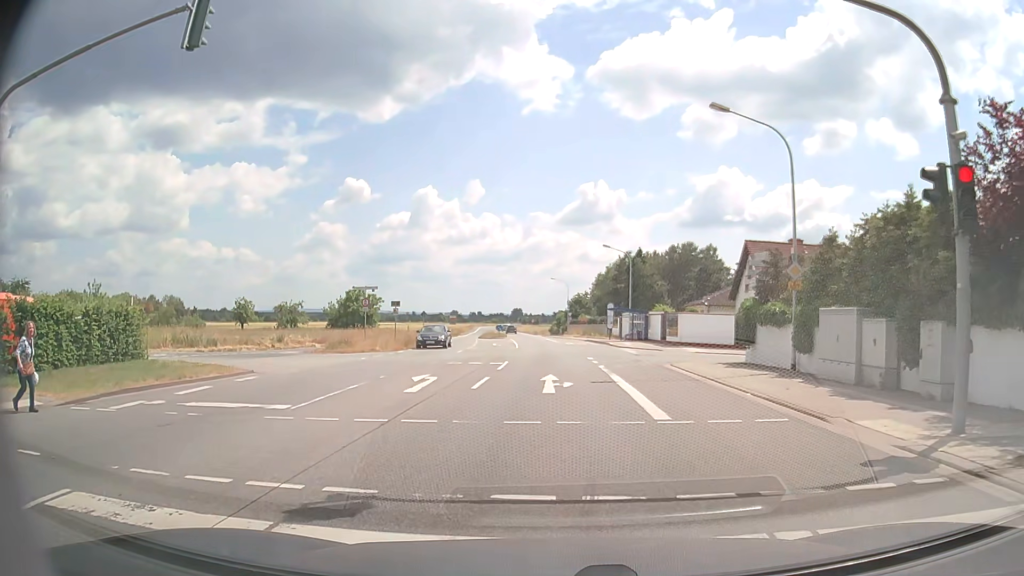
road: primary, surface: asphalt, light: Day
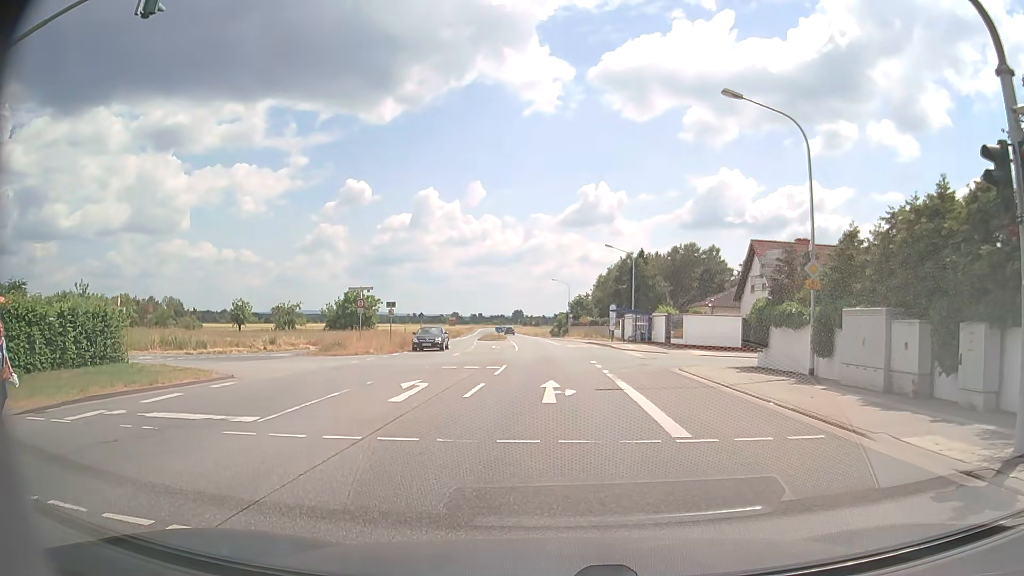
(0.0, +1.2) m; -1°
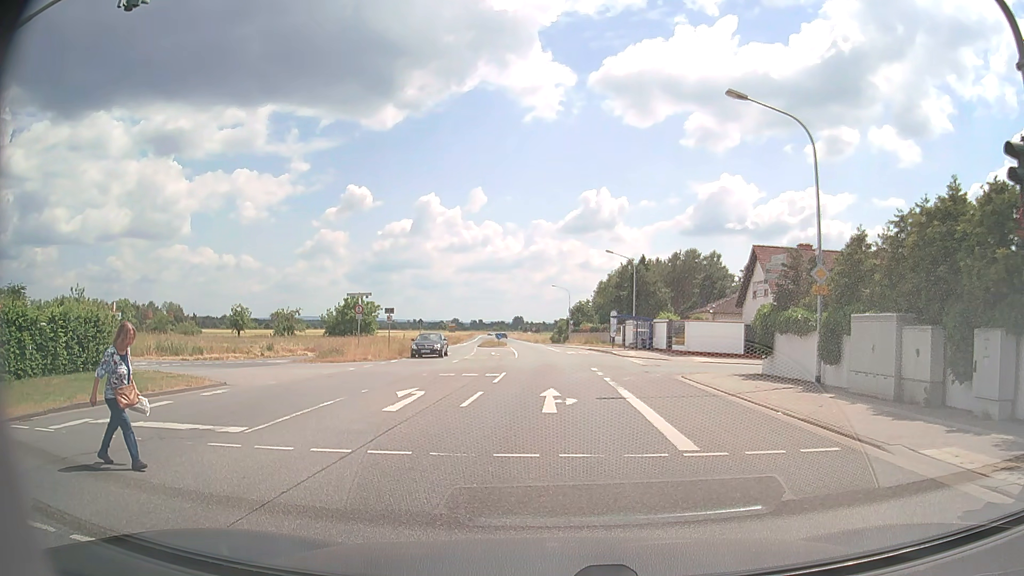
(0.0, +0.5) m; 0°
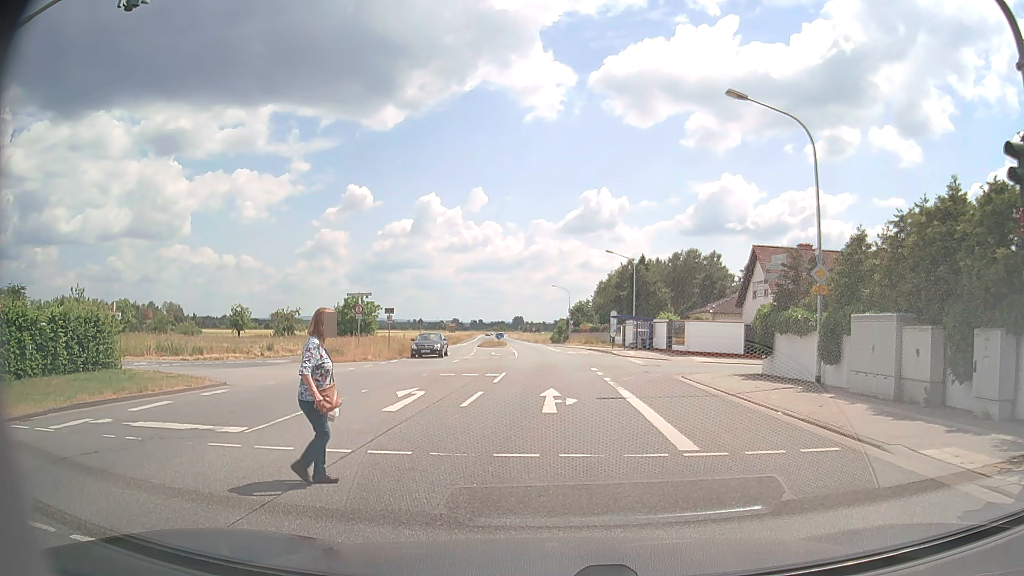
(0.0, 0.0) m; 0°
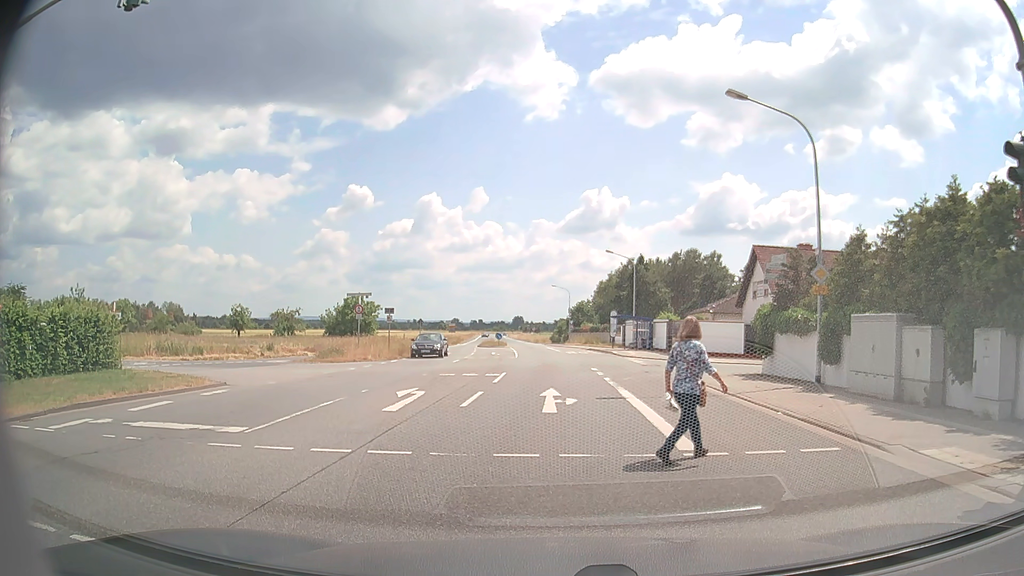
(0.0, 0.0) m; 0°
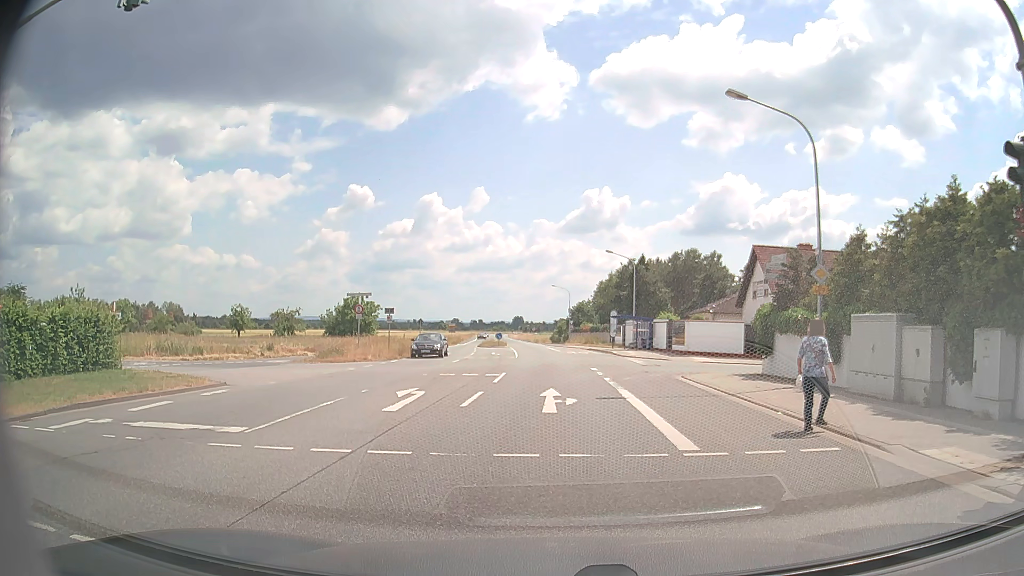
(0.0, 0.0) m; 0°
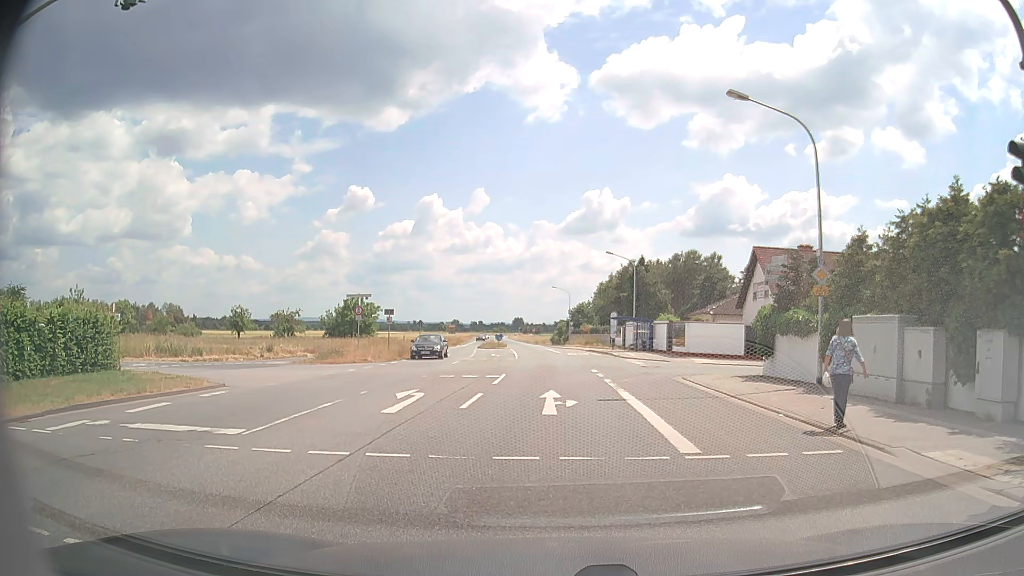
(0.0, +0.1) m; 0°
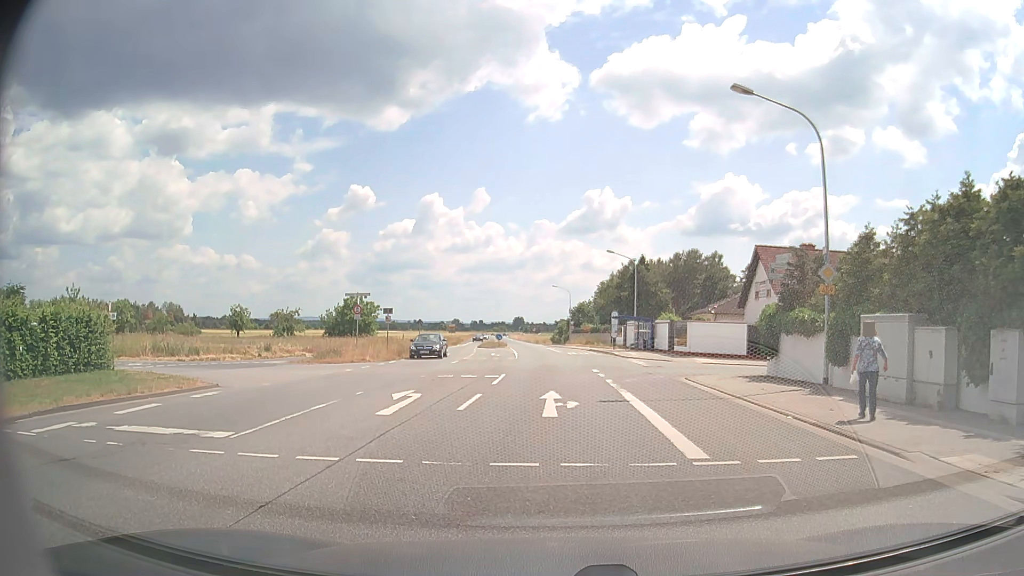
(0.0, +0.4) m; 0°
(0, +10) (0, +20) (0, +30) (0, +40) (0, +50) (-1, +60) (-1, +70) (-2, +80) (-3, +90) (-4, +100) m
